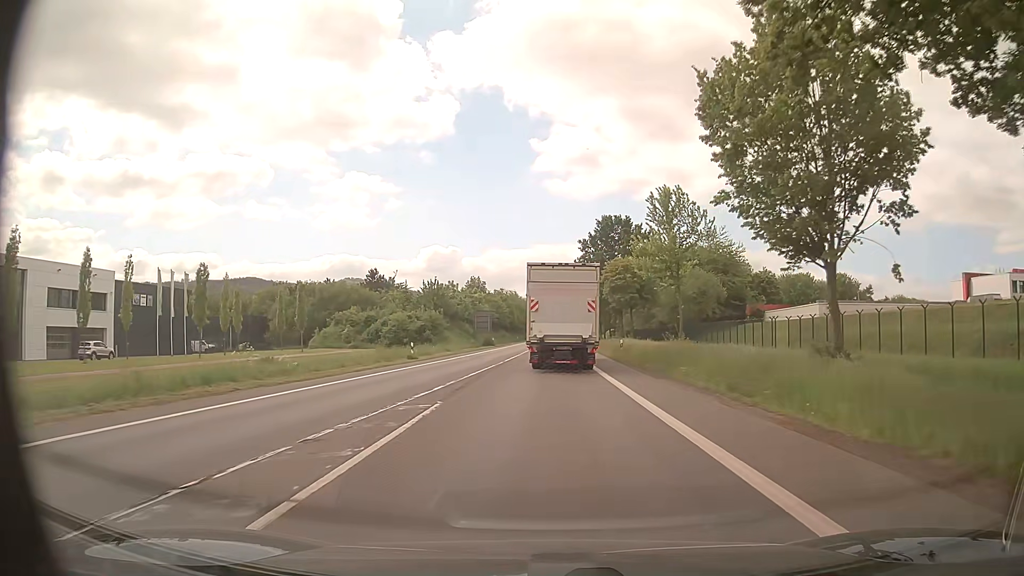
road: primary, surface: asphalt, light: Day
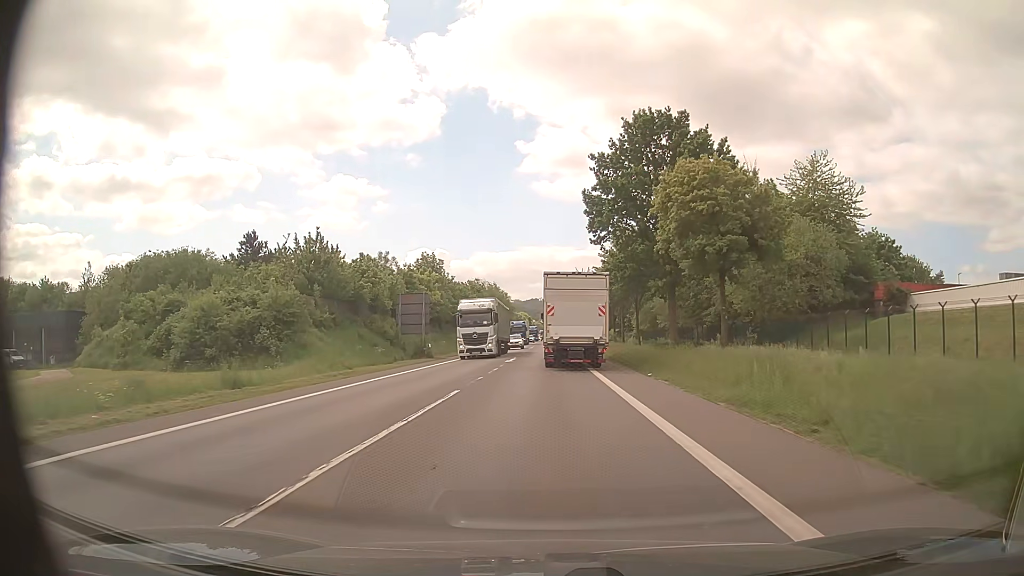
(+0.3, +42.8) m; +1°
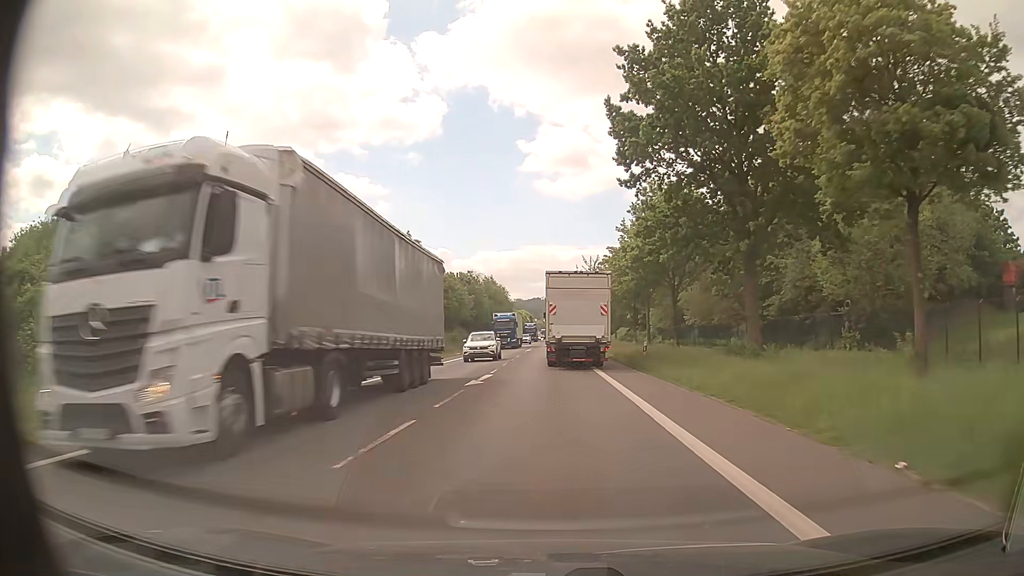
(0.0, +18.0) m; 0°
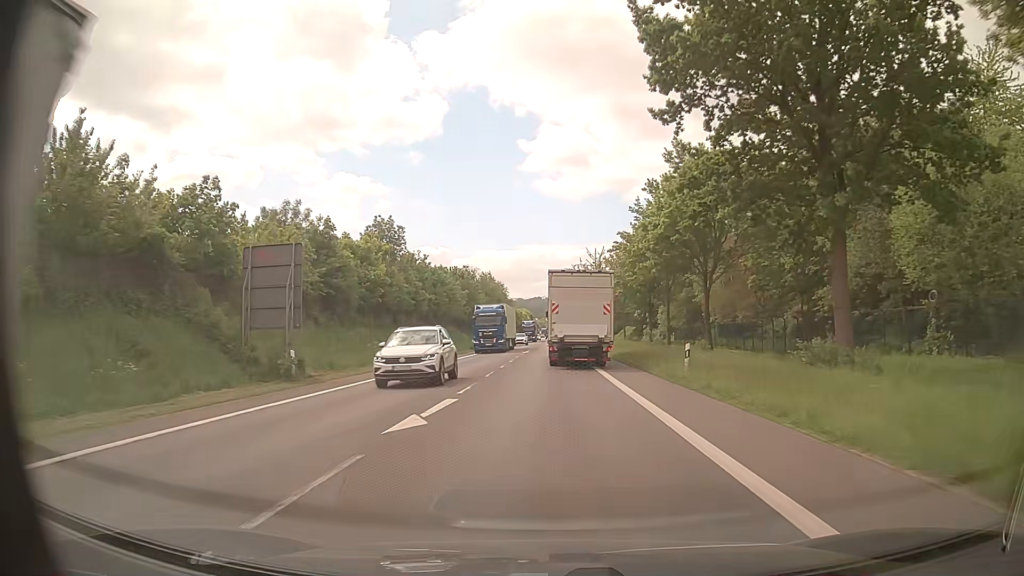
(0.0, +9.1) m; 0°
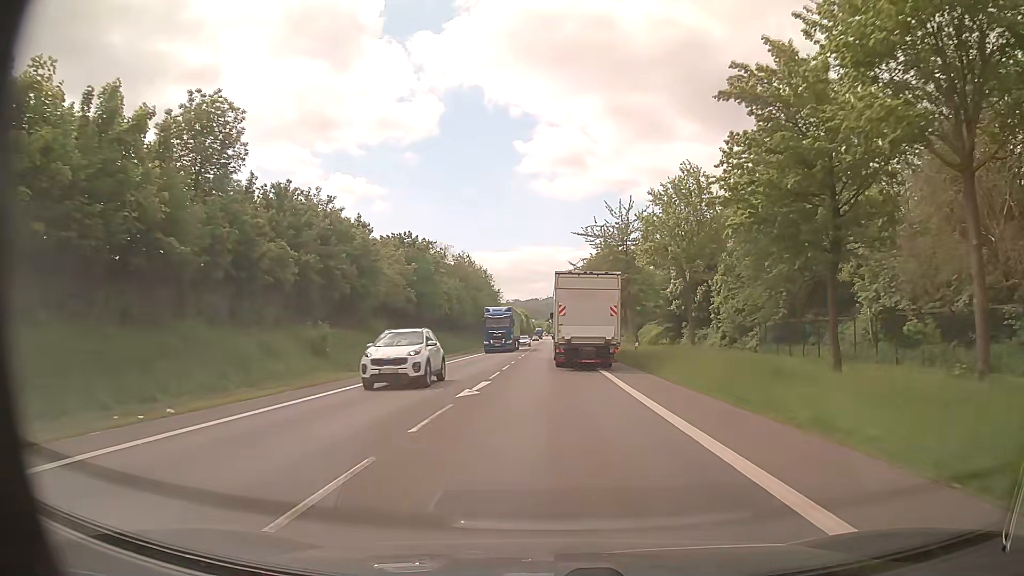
(+0.1, +36.7) m; 0°
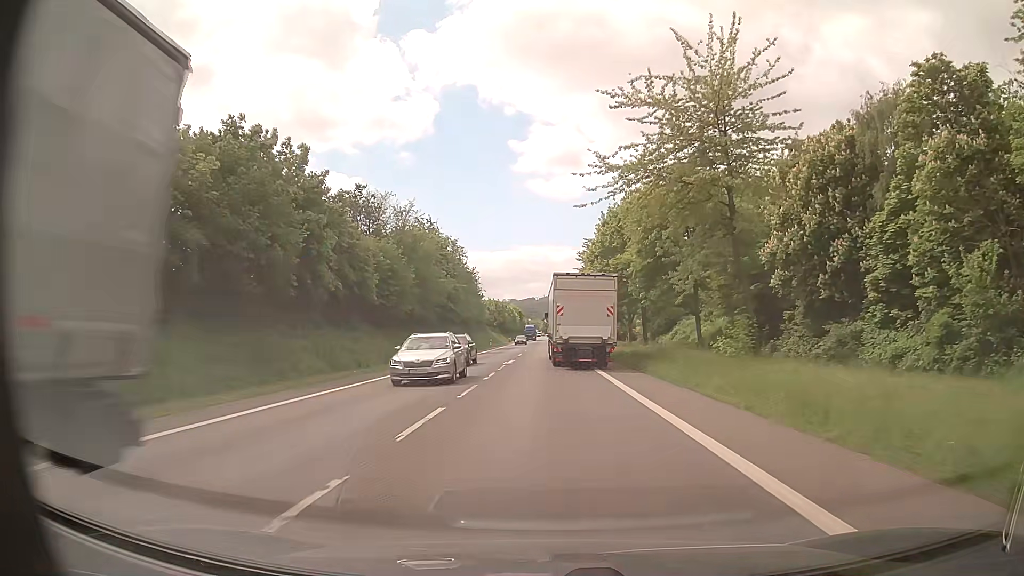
(+0.2, +37.5) m; 0°
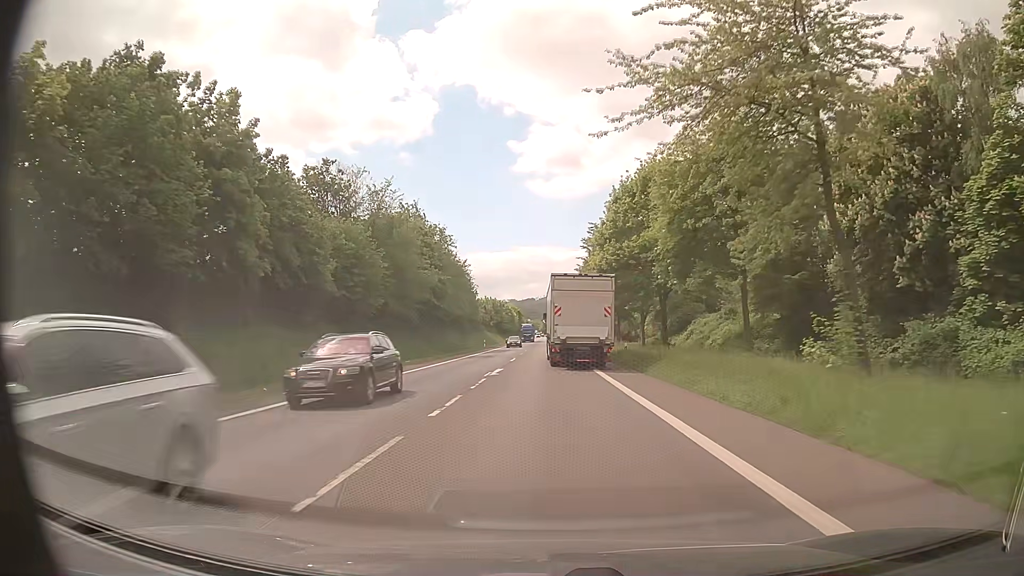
(0.0, +9.5) m; 0°
(0, +10) (0, +20) (0, +30) (0, +40) (0, +50) (0, +60) (0, +70) (0, +80) (0, +90) (-1, +100) m
